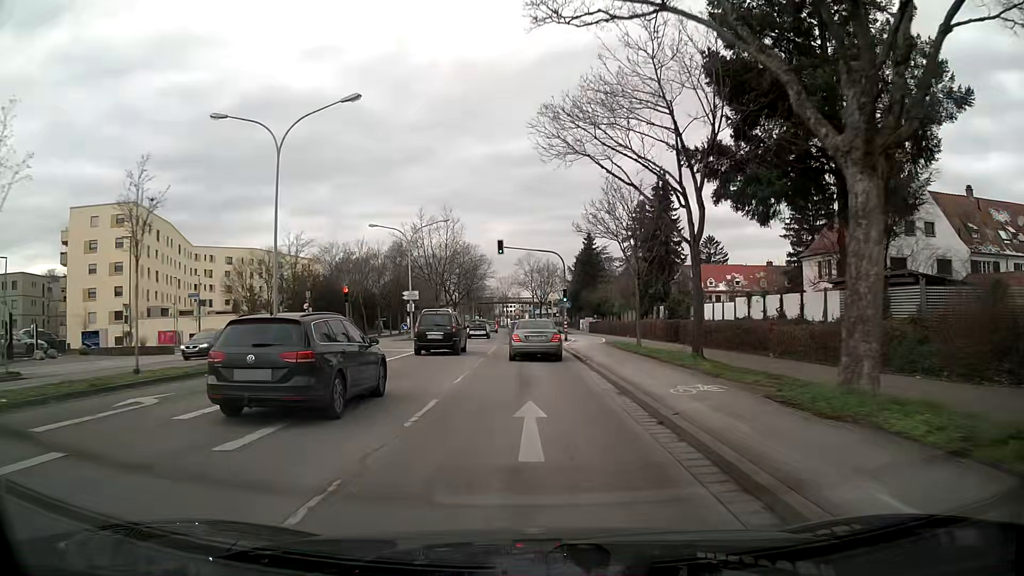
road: primary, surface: asphalt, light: Day
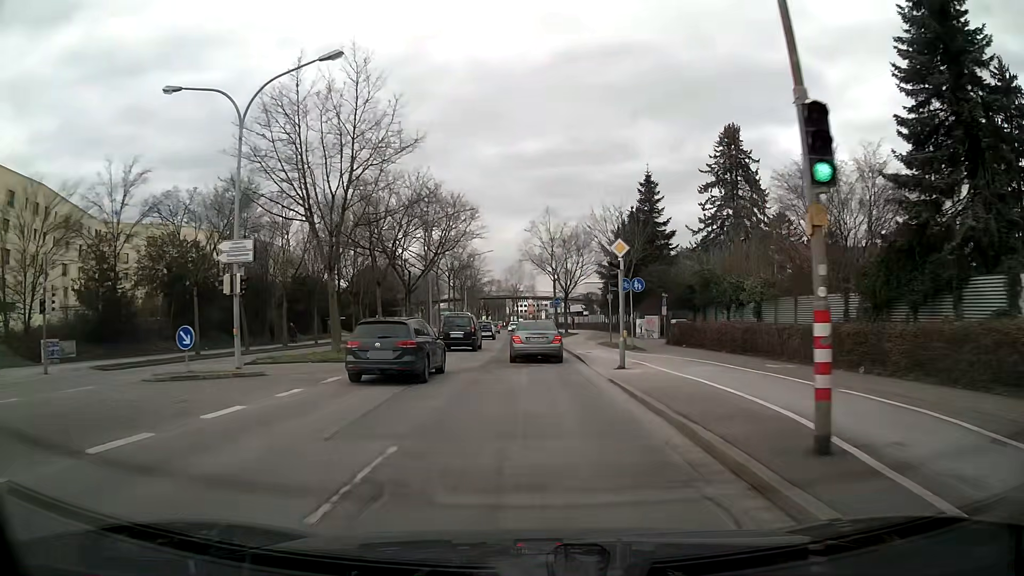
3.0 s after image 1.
(-0.5, +36.4) m; -2°
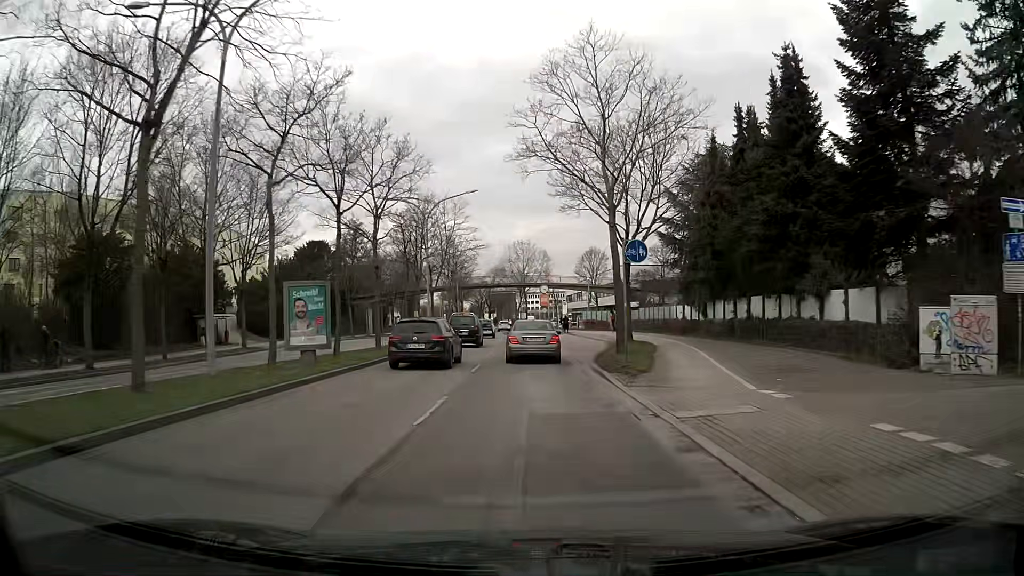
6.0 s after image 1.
(-0.2, +37.0) m; -1°
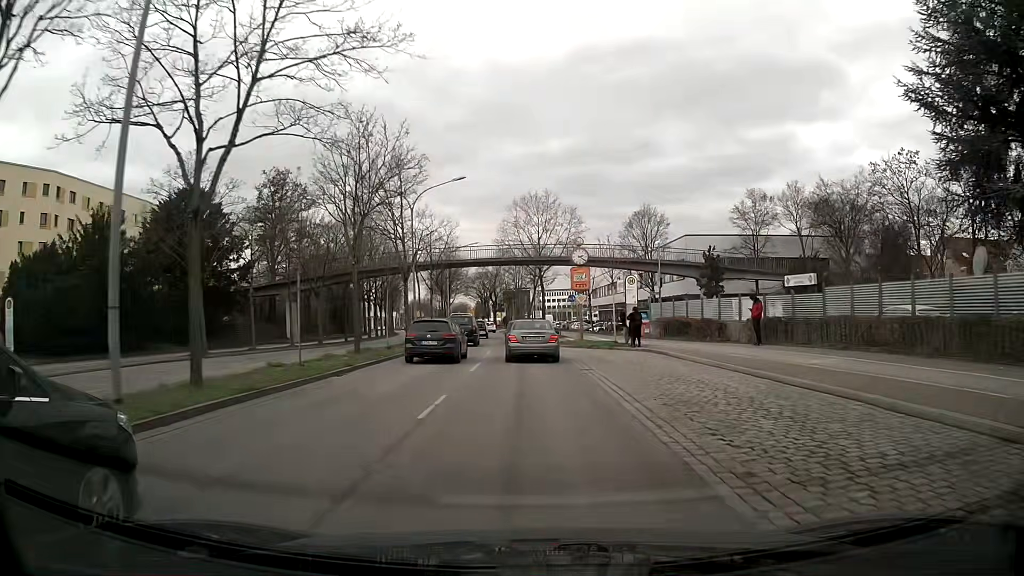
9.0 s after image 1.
(-0.5, +36.1) m; -2°
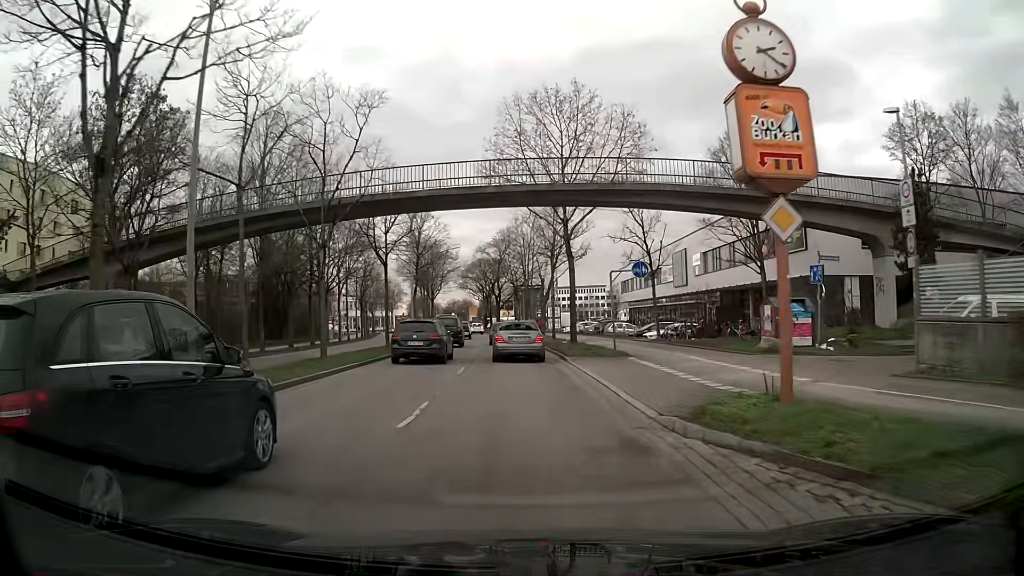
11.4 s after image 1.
(0.0, +28.2) m; -1°
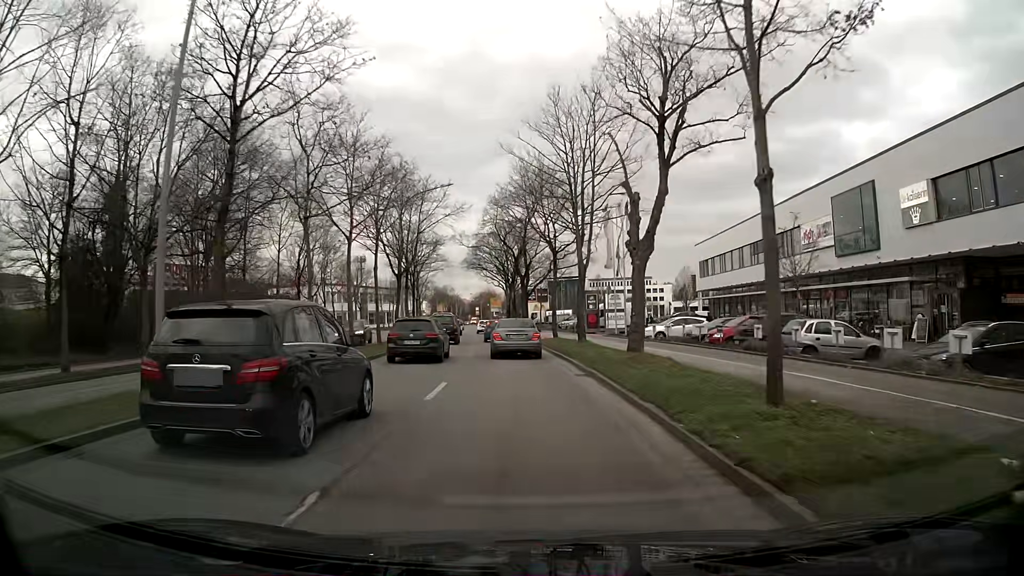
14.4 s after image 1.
(-0.9, +33.9) m; -2°
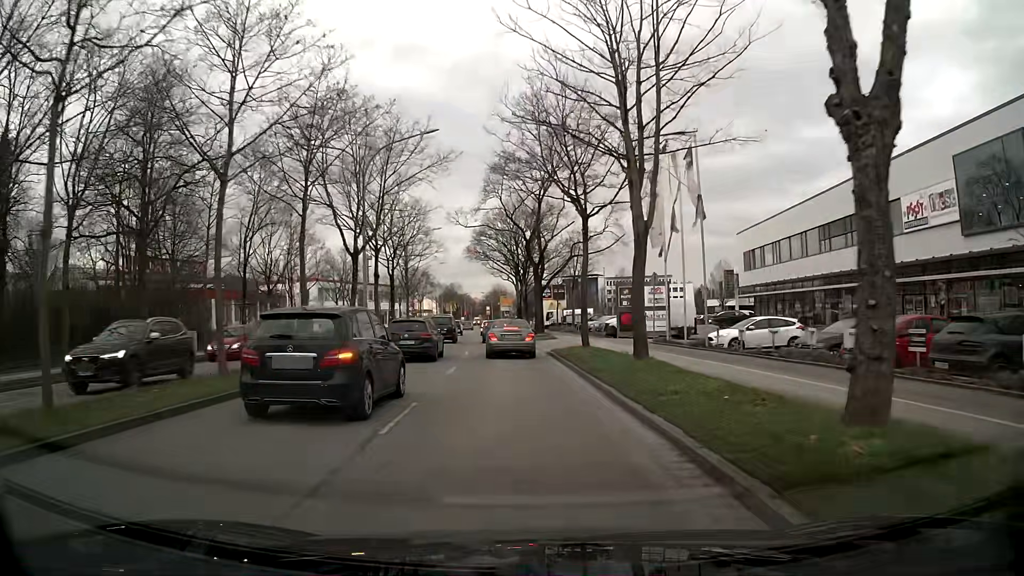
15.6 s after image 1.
(-0.2, +12.5) m; -2°
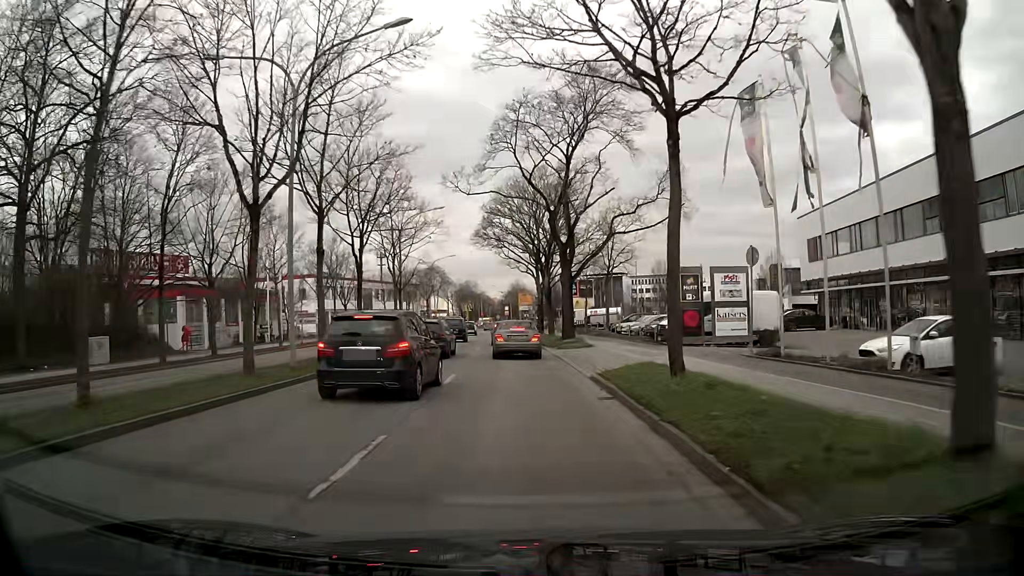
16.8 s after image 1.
(-0.2, +12.0) m; -2°
